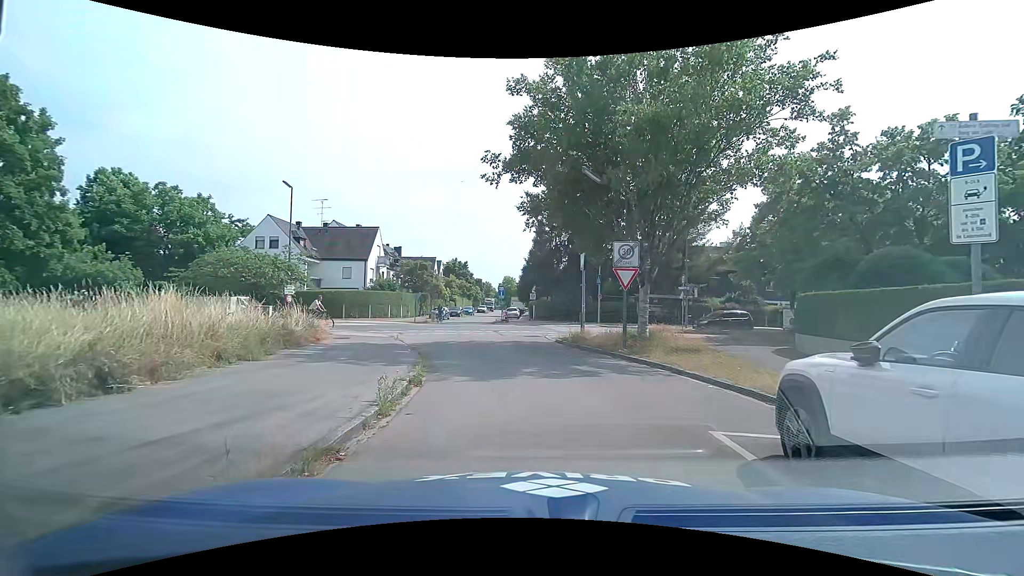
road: residential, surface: asphalt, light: Day
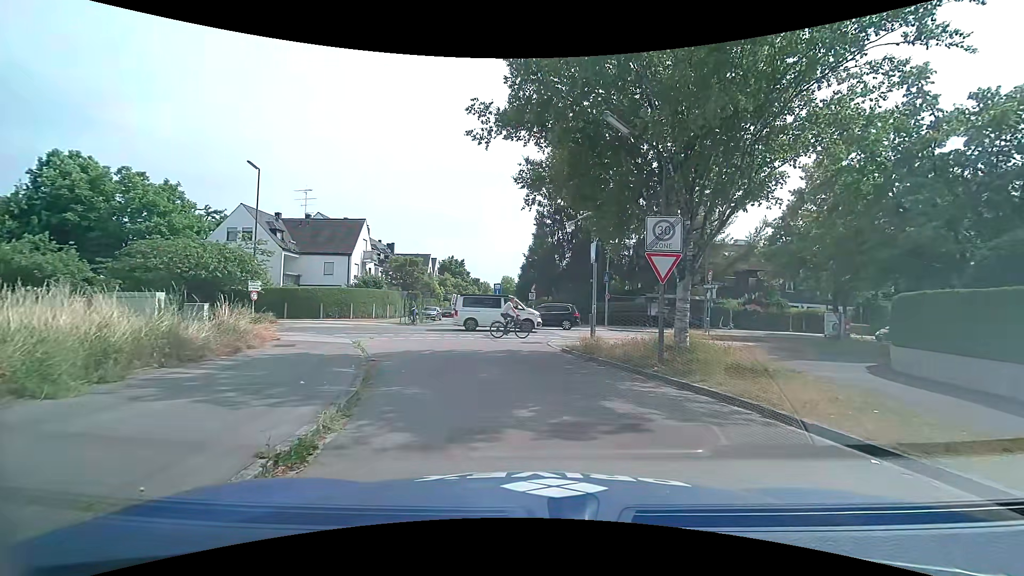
(+0.1, +4.7) m; +2°
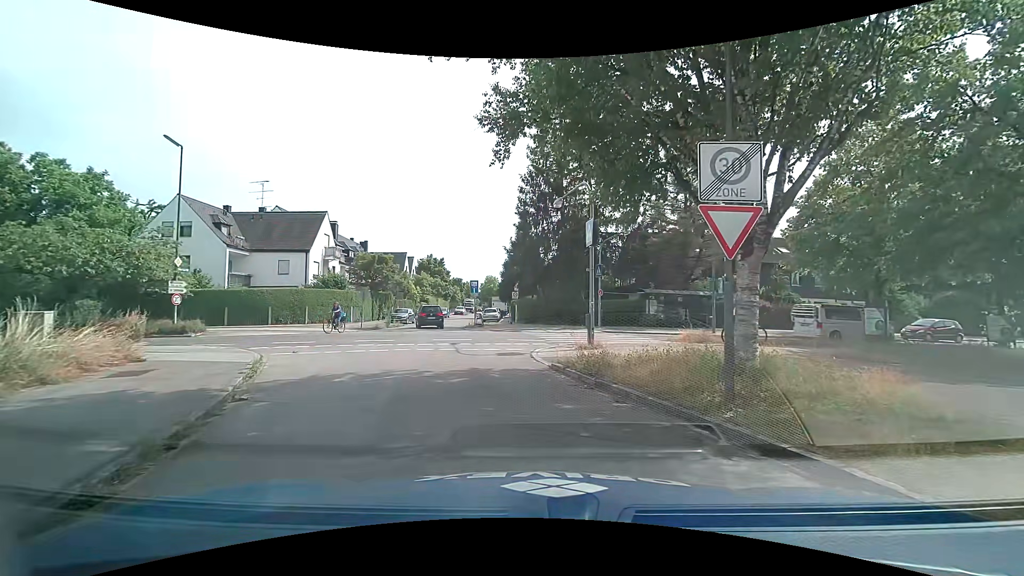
(+0.1, +5.3) m; +2°
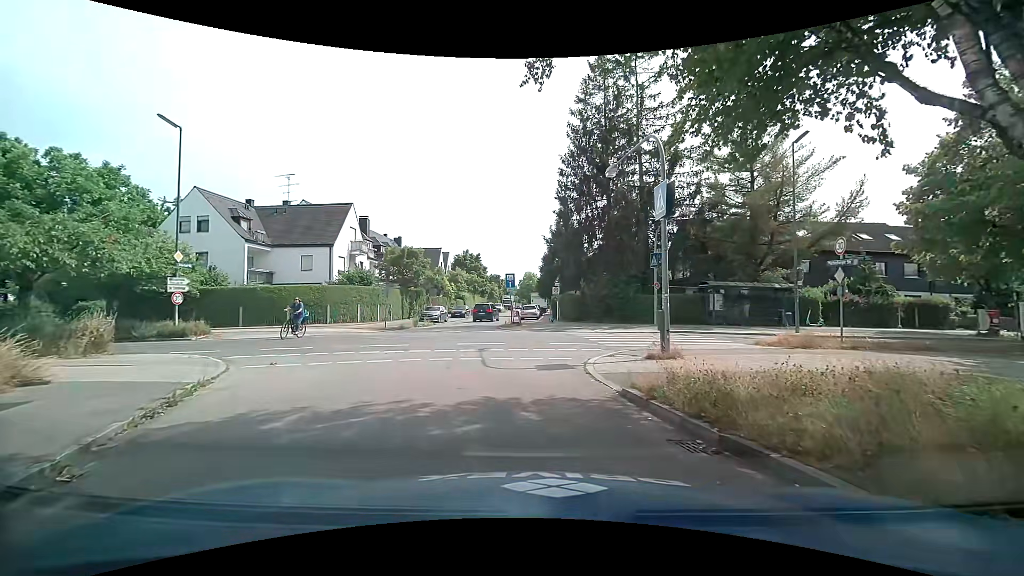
(-0.2, +4.1) m; -6°
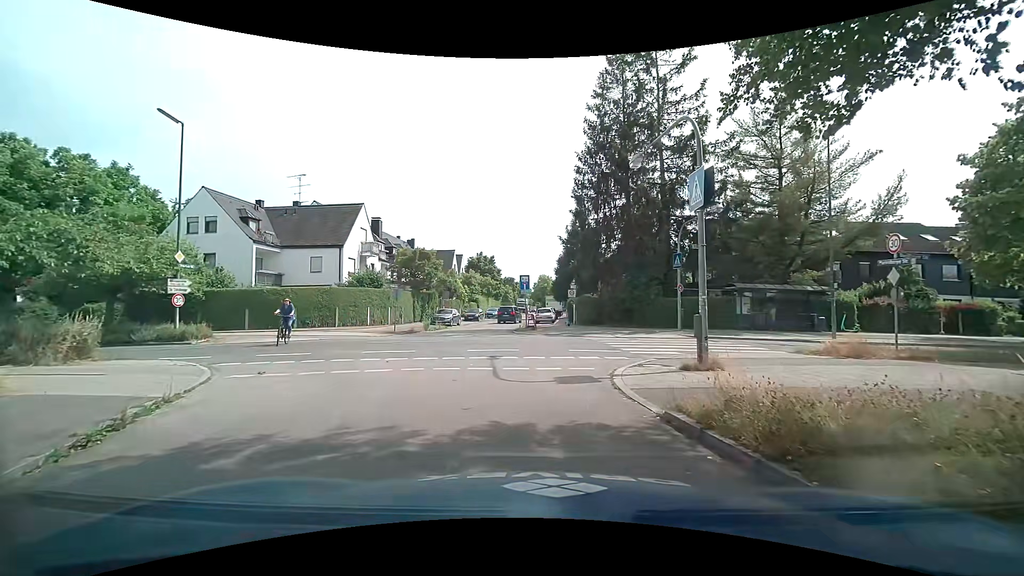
(0.0, +1.4) m; 0°
